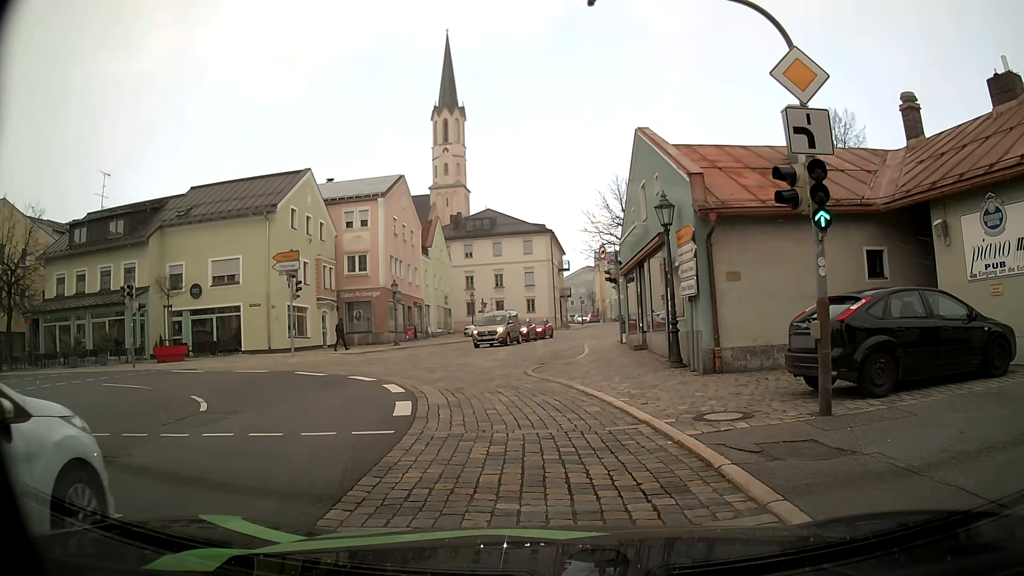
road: secondary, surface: asphalt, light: Day
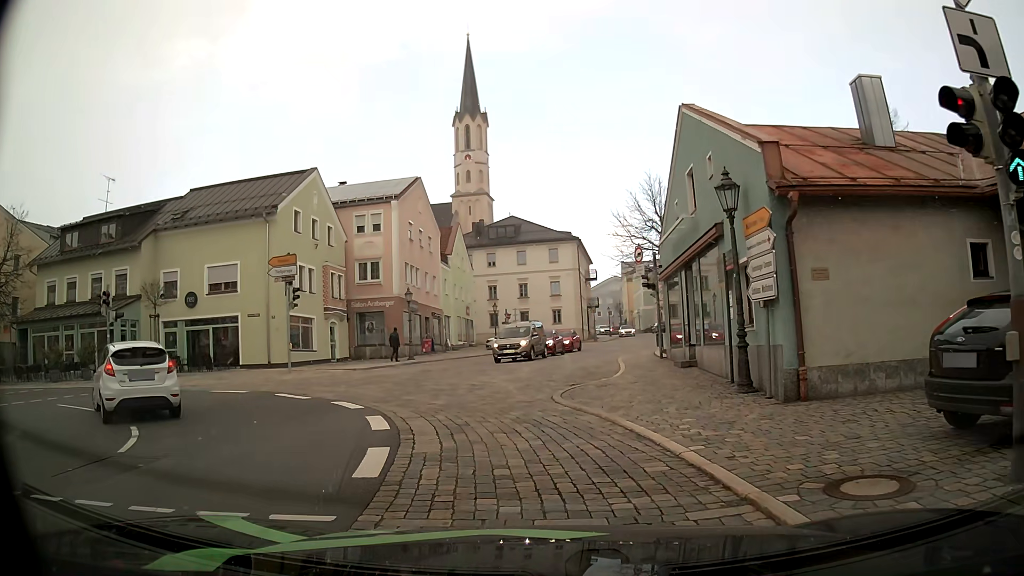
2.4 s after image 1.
(0.0, +3.6) m; -2°
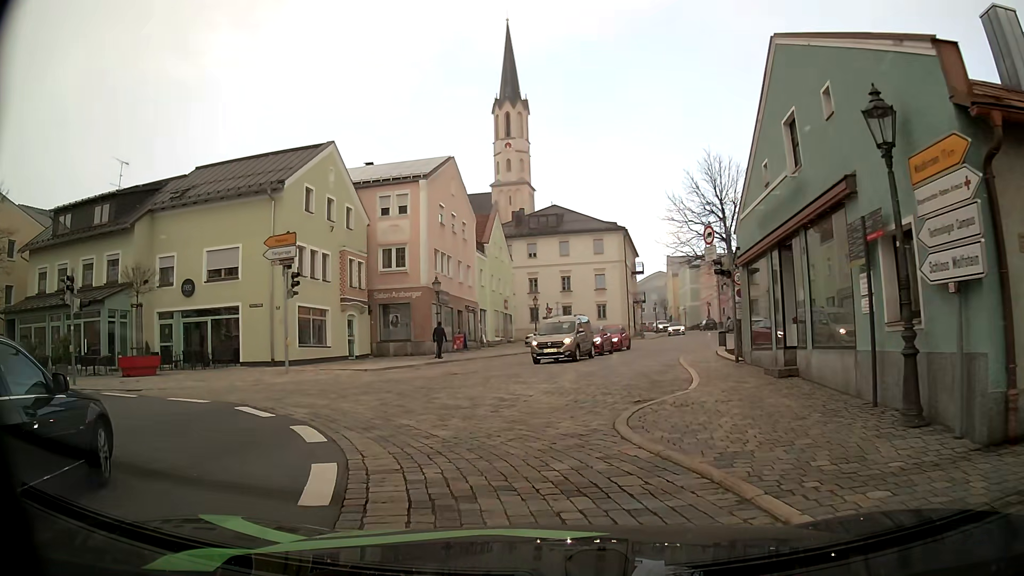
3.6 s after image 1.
(-0.1, +4.6) m; -2°
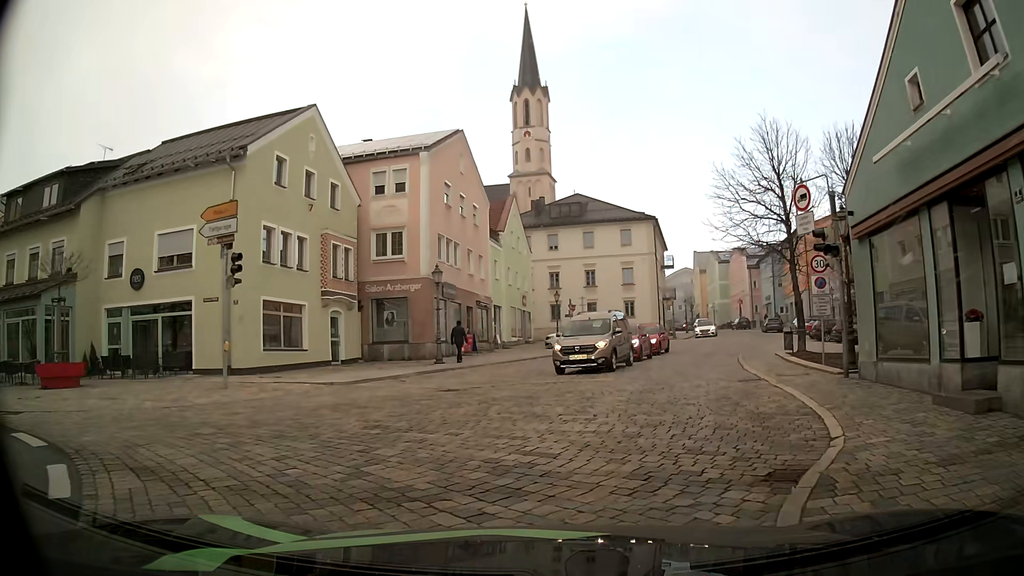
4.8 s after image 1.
(-0.2, +6.1) m; -2°
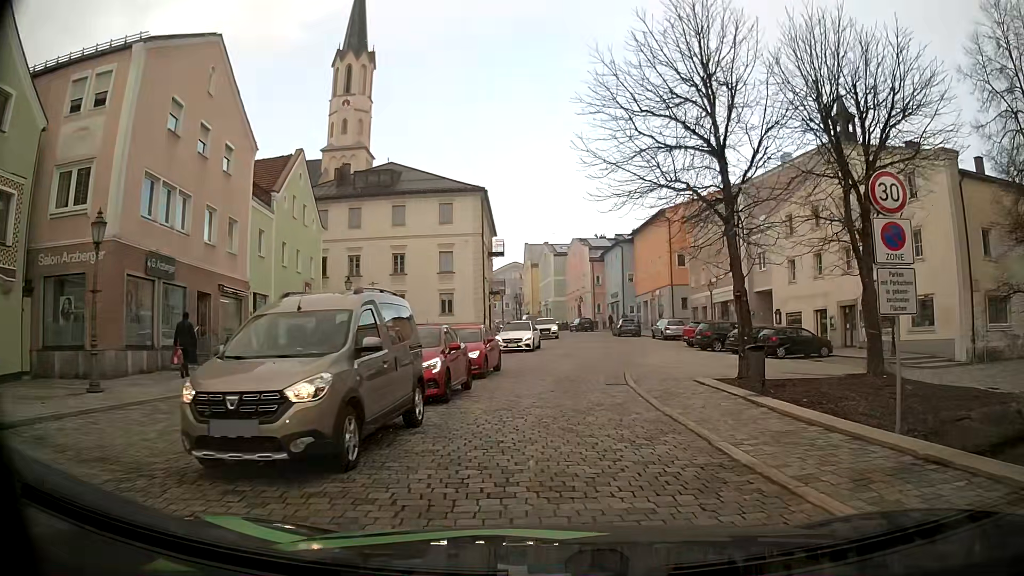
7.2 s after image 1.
(+1.4, +12.9) m; +15°
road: tertiary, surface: sett
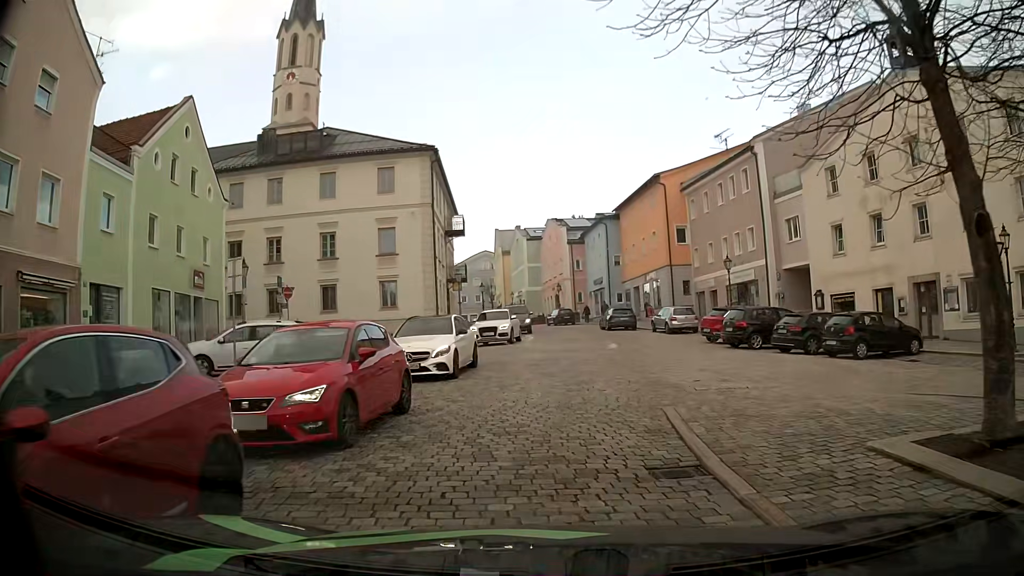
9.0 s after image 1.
(+0.2, +10.6) m; +1°
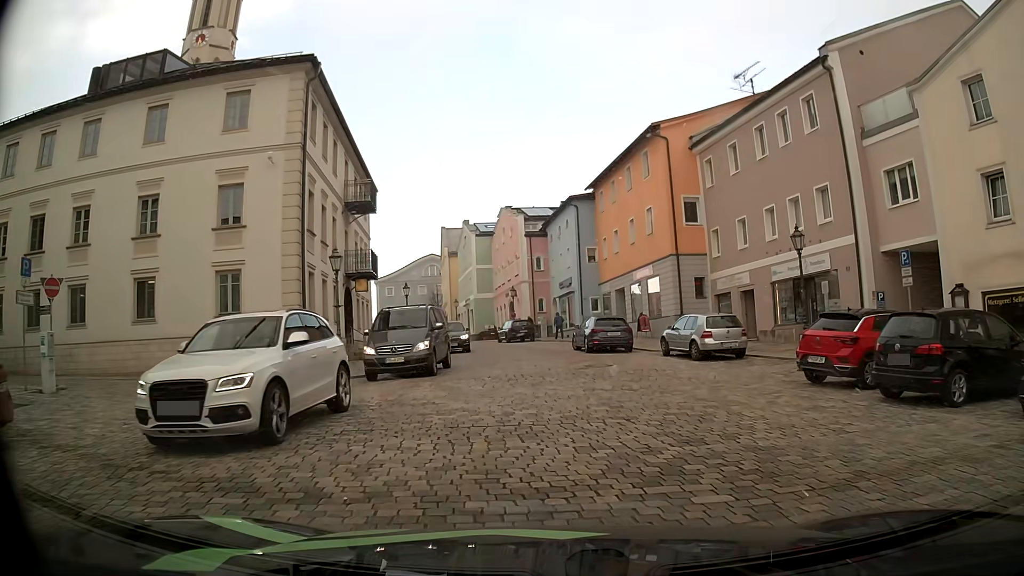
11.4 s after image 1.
(+0.5, +15.3) m; +4°
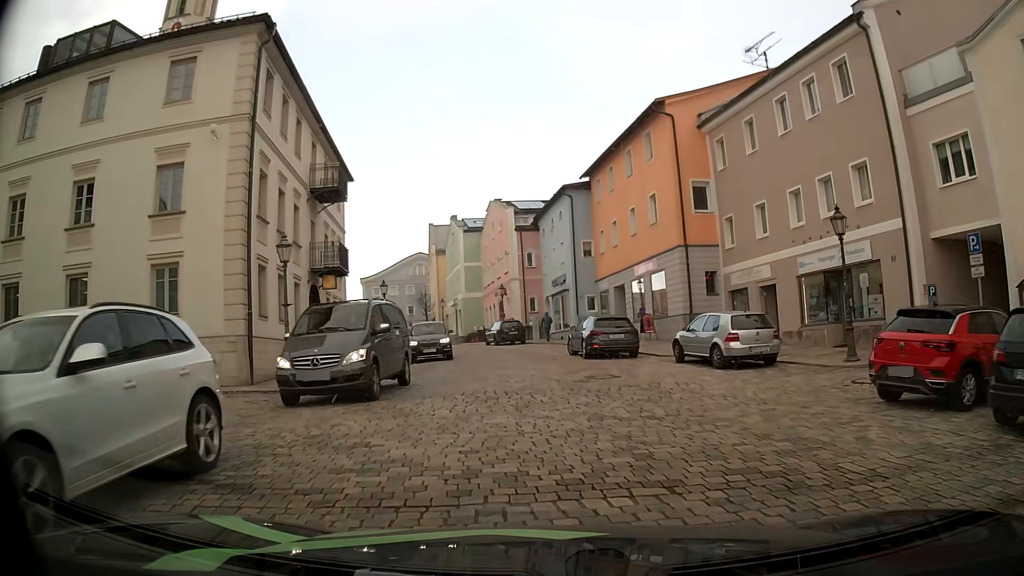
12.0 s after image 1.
(0.0, +3.7) m; +1°
